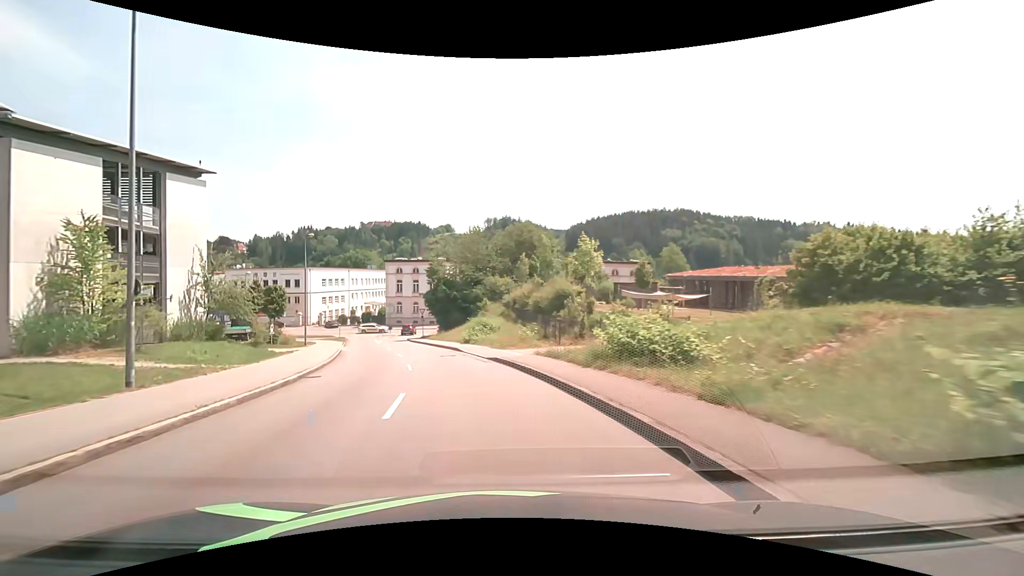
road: tertiary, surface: asphalt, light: Day
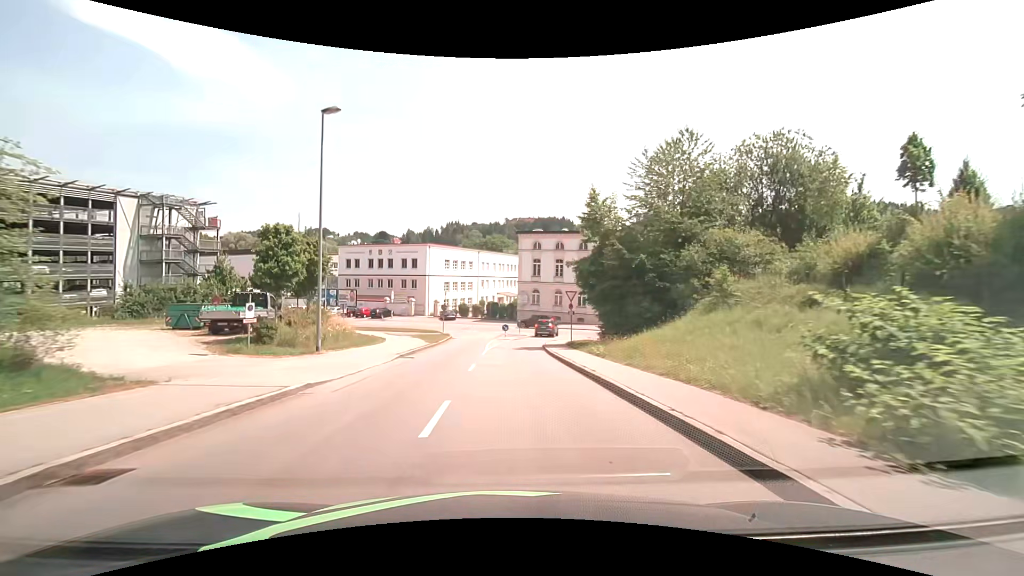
(-4.9, +28.3) m; -17°
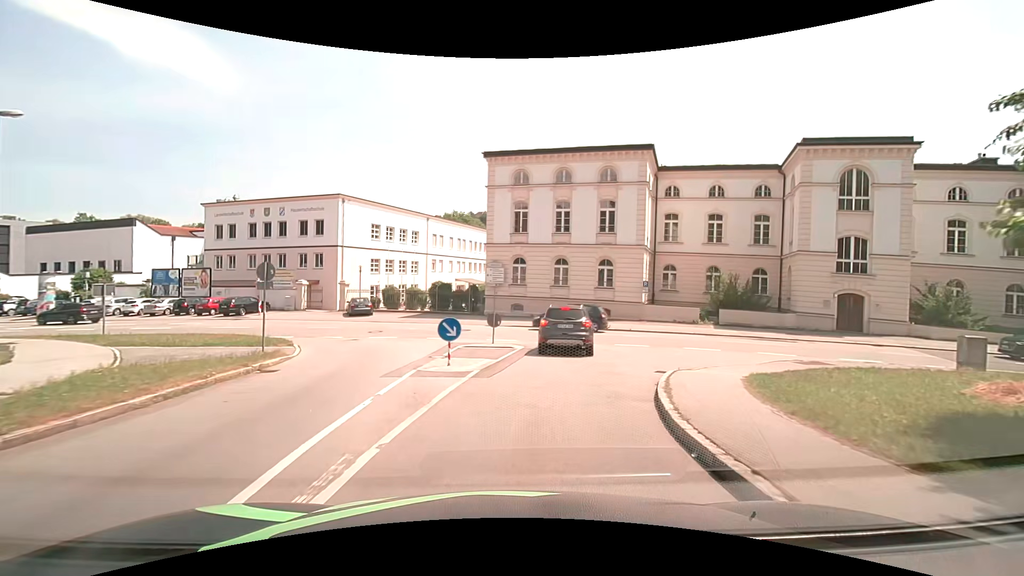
(+0.5, +30.3) m; +5°
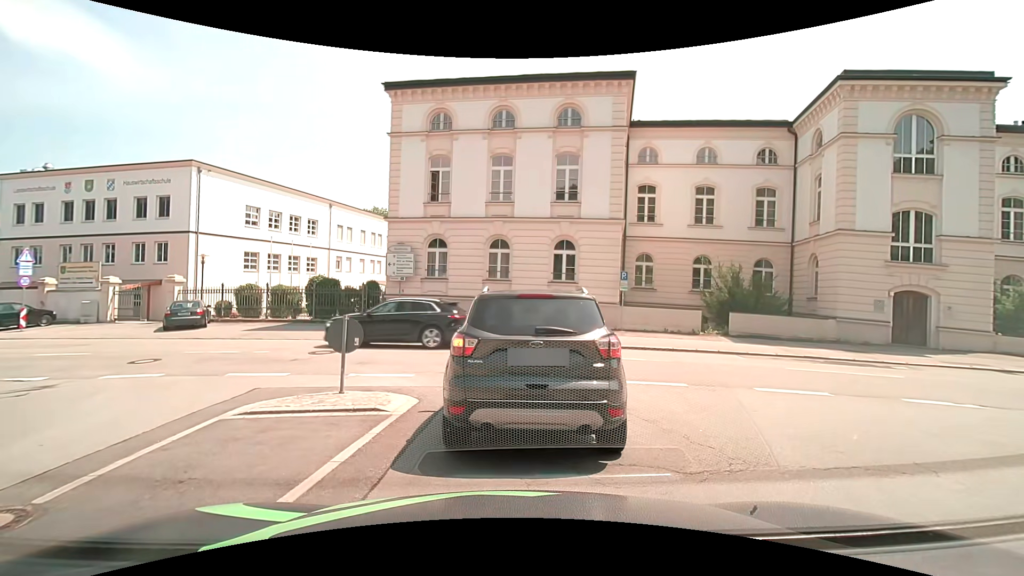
(+0.6, +11.2) m; +7°
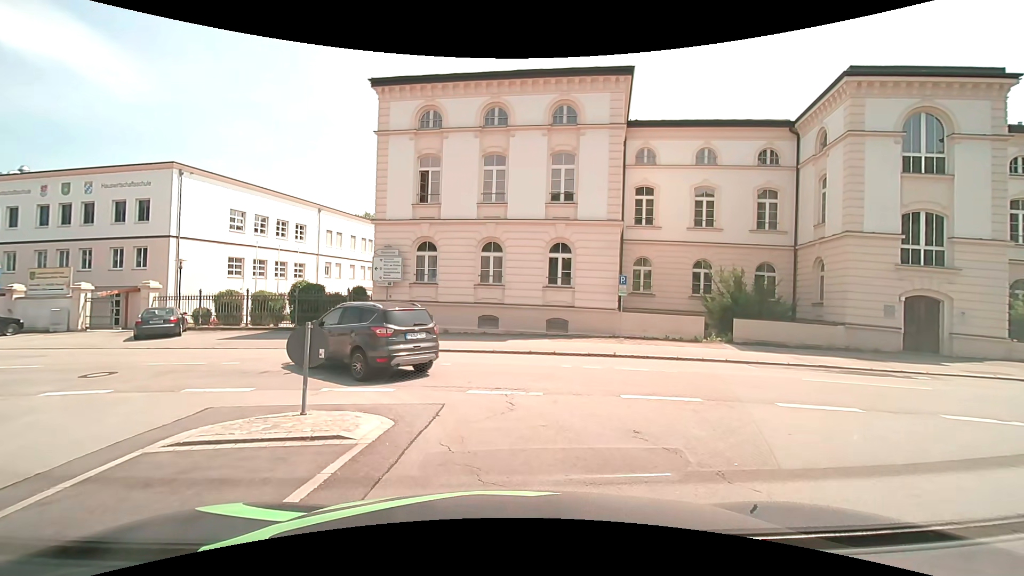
(0.0, +1.2) m; 0°
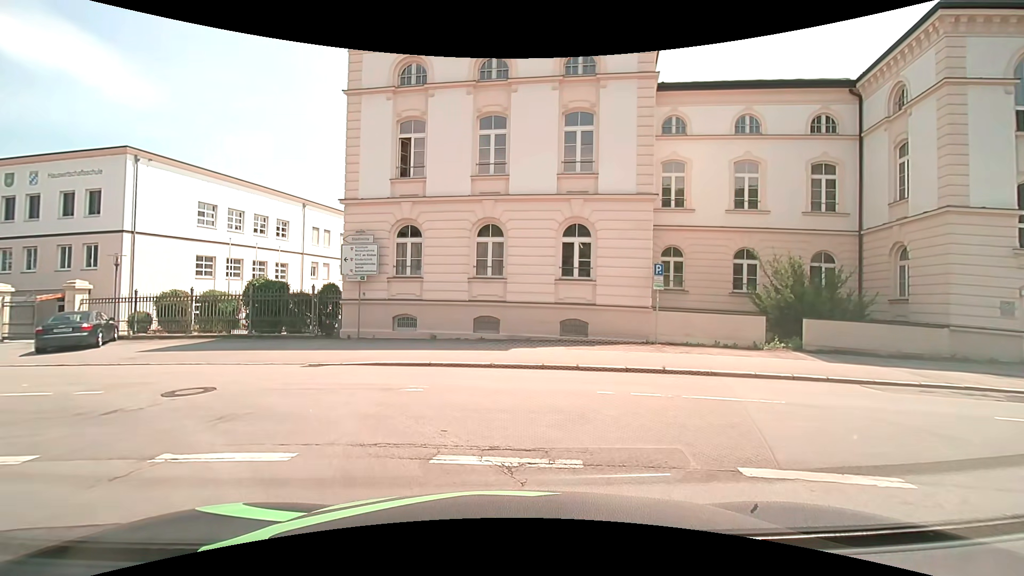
(+0.1, +4.9) m; +1°
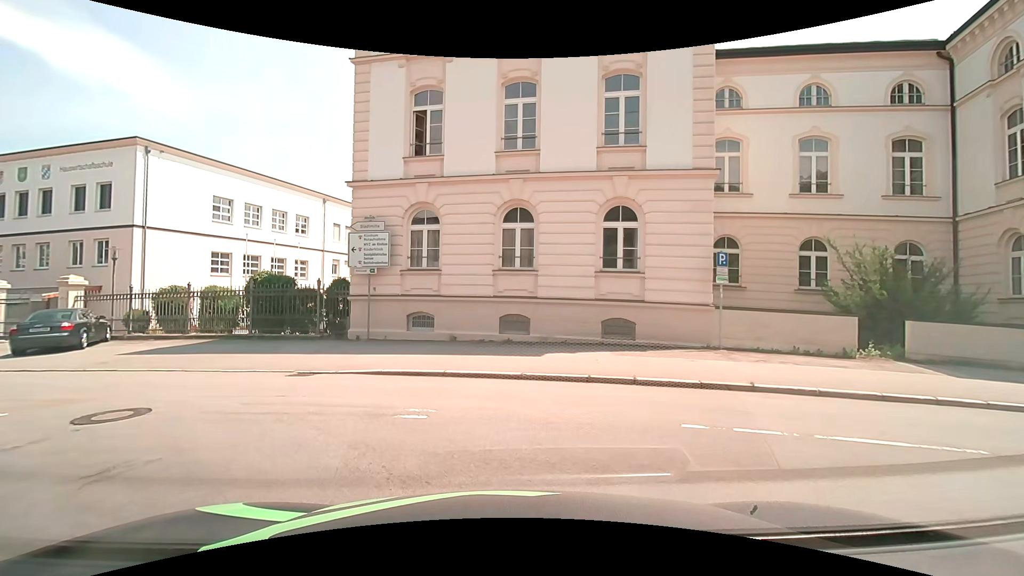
(-0.1, +2.7) m; -3°
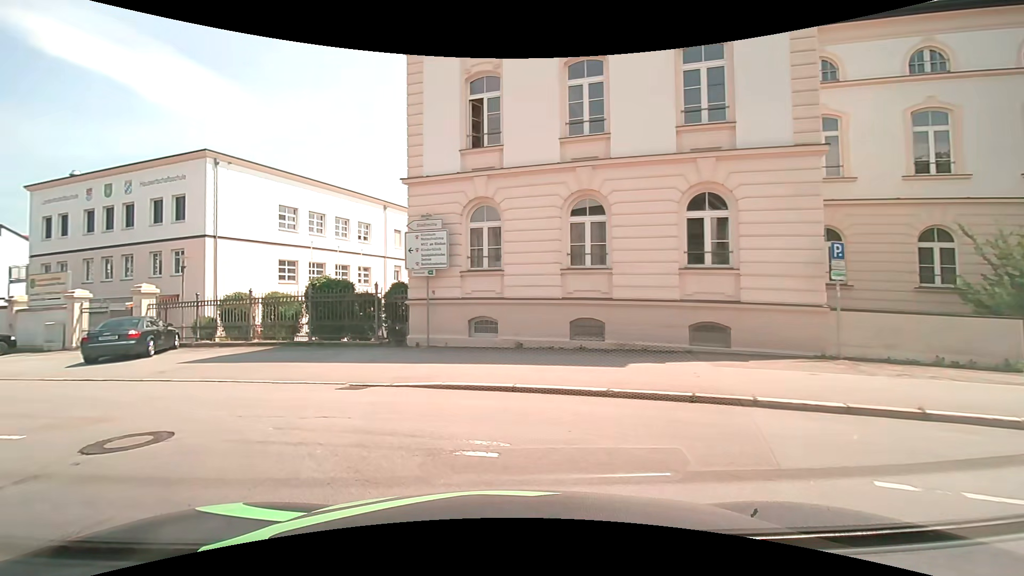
(-0.1, +1.7) m; -7°
(-4, +9) (-13, +13) (-23, +17) (-32, +20) (-42, +22) (-52, +24) (-62, +25) (-71, +27) (-81, +28) (-91, +30) m
